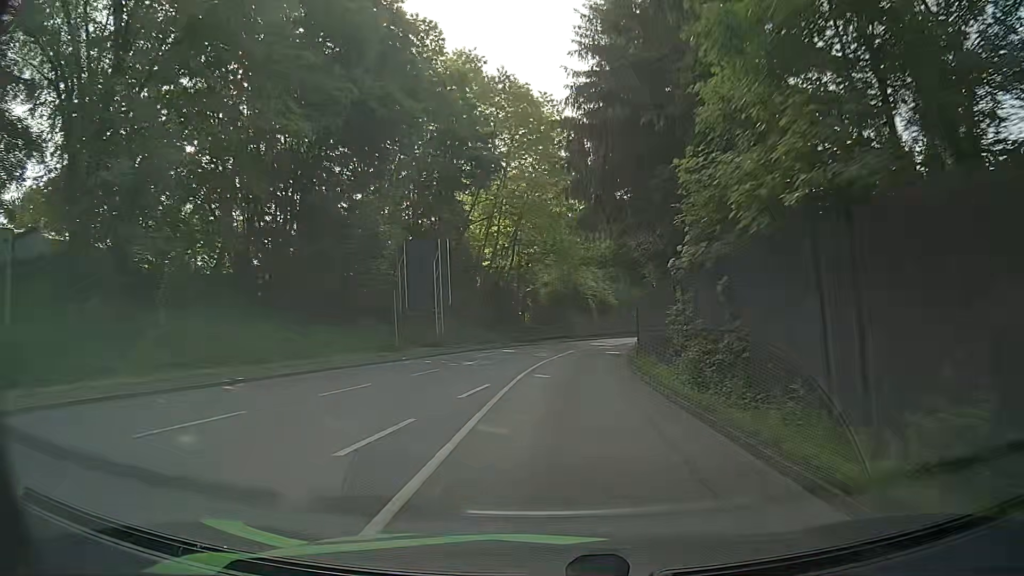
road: primary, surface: asphalt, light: Day
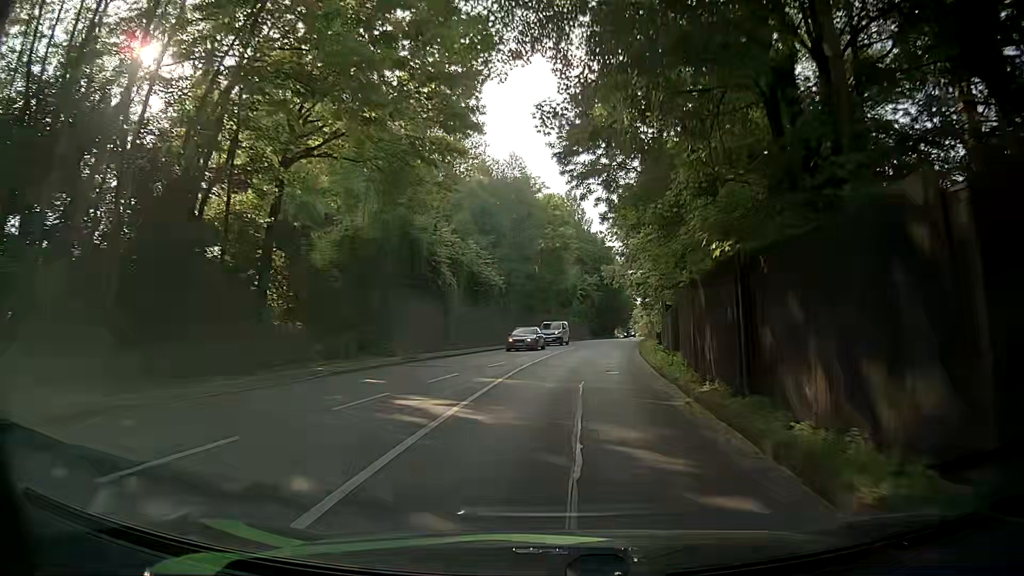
(+3.2, +43.8) m; +10°
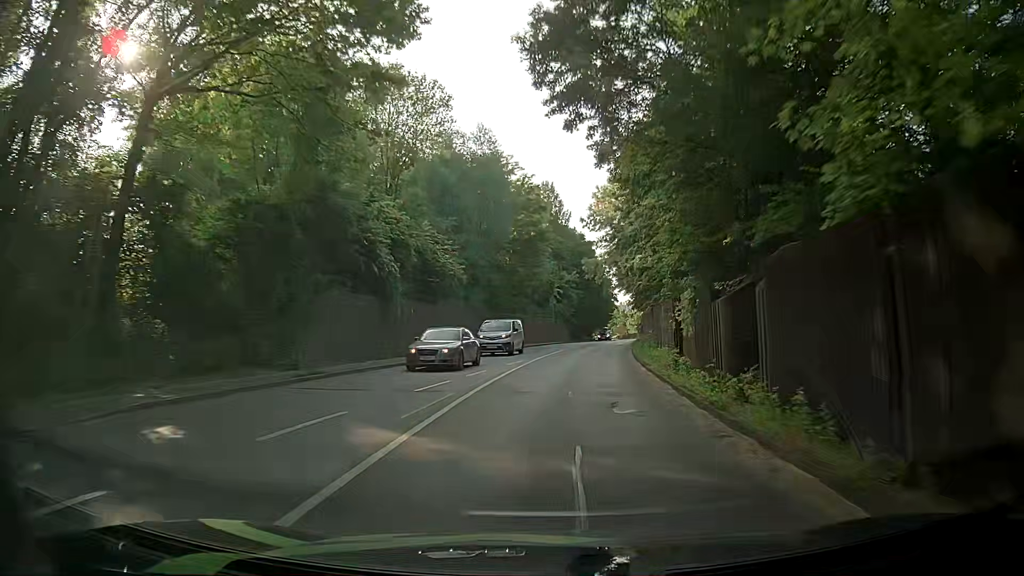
(+0.2, +9.0) m; +2°
(0, +10) (+1, +20) (+1, +30) (+2, +40) (+3, +50) (+5, +60) (+6, +70) (+8, +80) (+10, +89) (+11, +99) m
